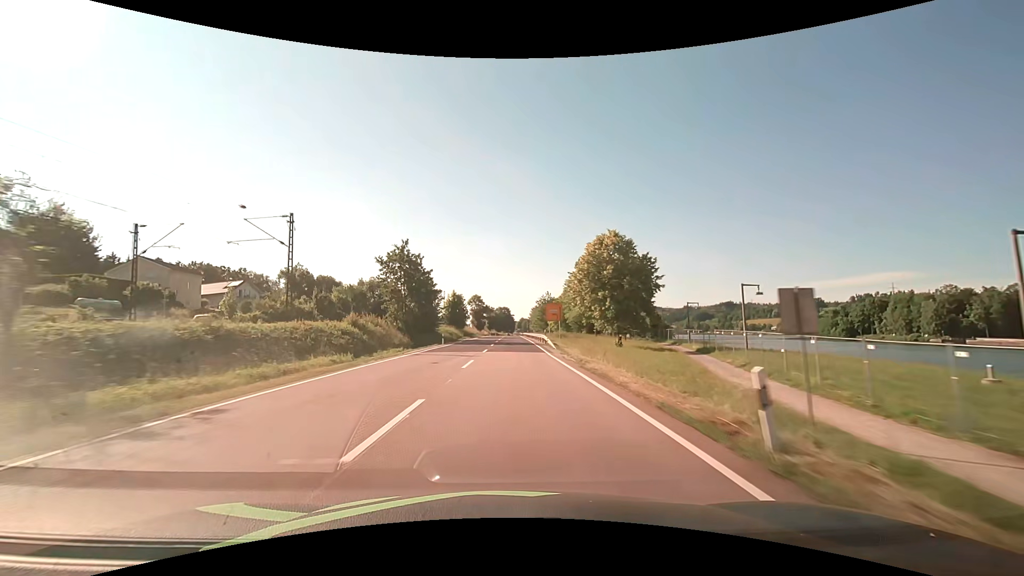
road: primary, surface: asphalt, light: Day
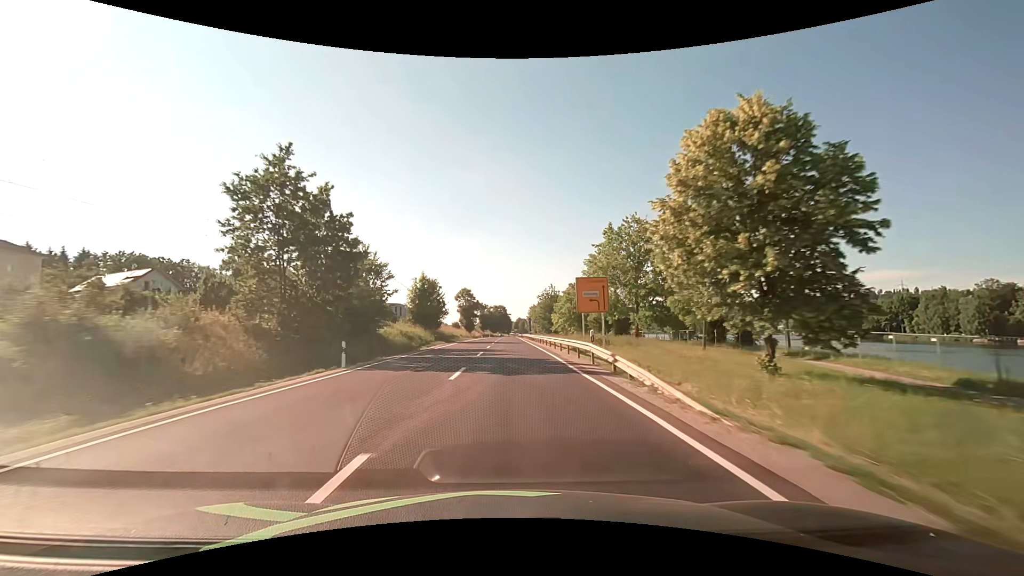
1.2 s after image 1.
(+0.1, +28.0) m; 0°
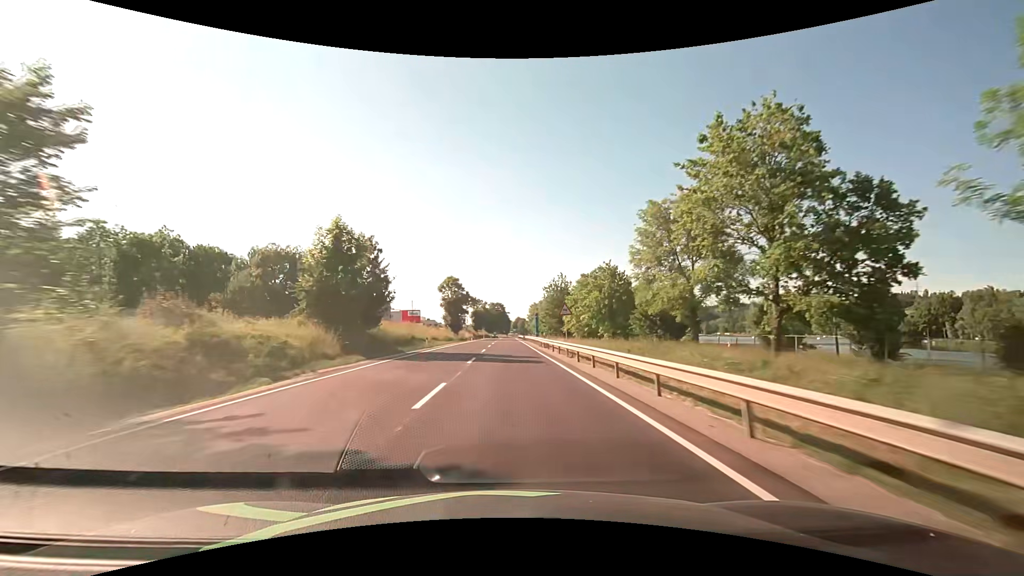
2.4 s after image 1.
(0.0, +29.0) m; 0°
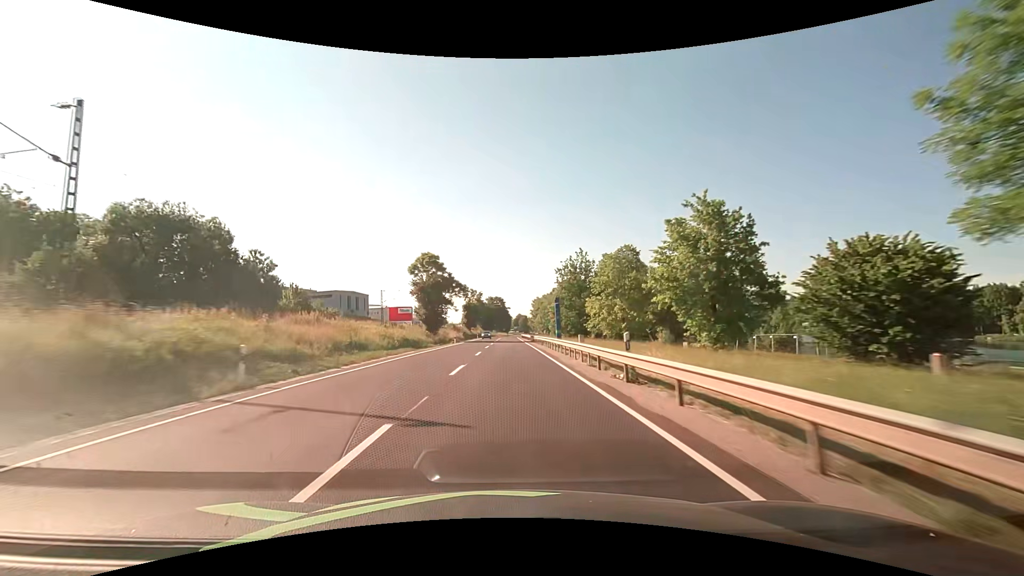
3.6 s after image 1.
(+0.1, +29.9) m; 0°
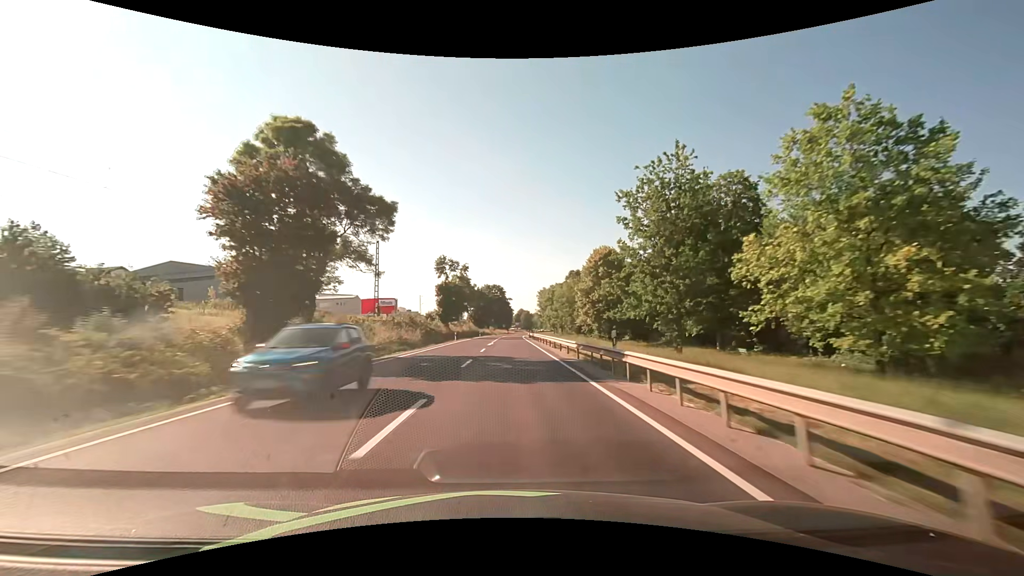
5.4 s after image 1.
(-0.2, +45.9) m; 0°
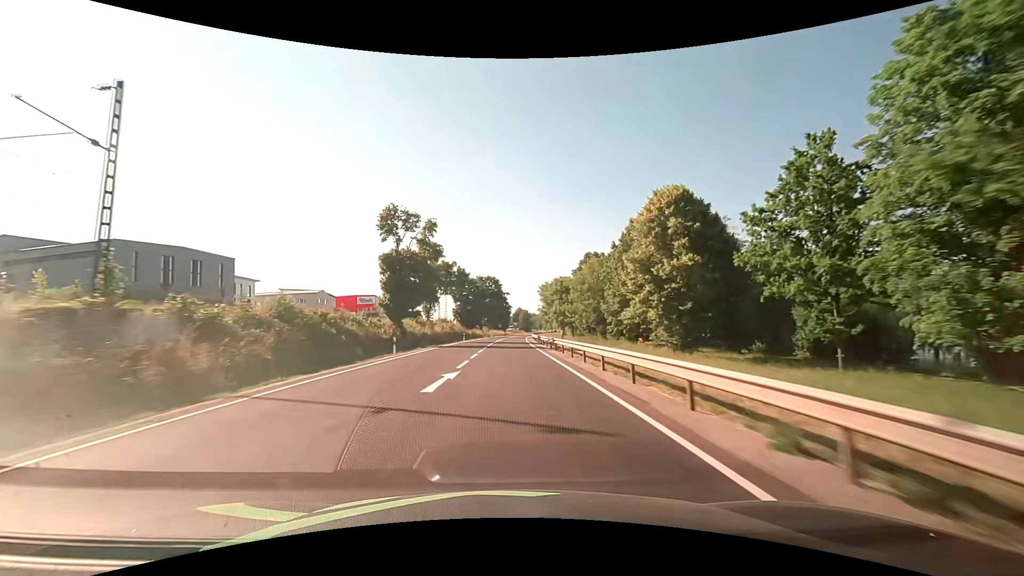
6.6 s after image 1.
(+0.1, +31.0) m; 0°
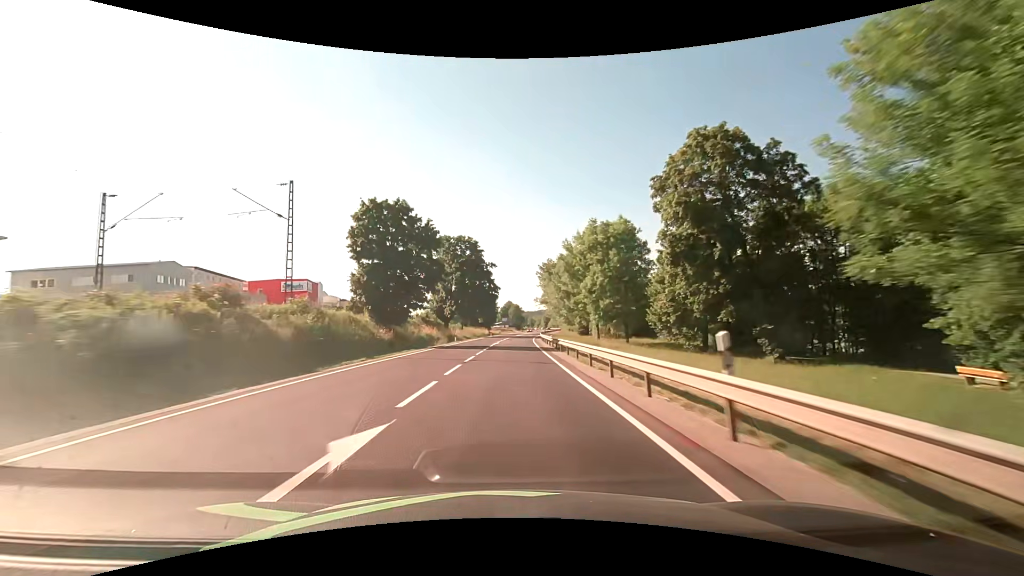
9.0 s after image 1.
(+0.4, +62.6) m; +1°
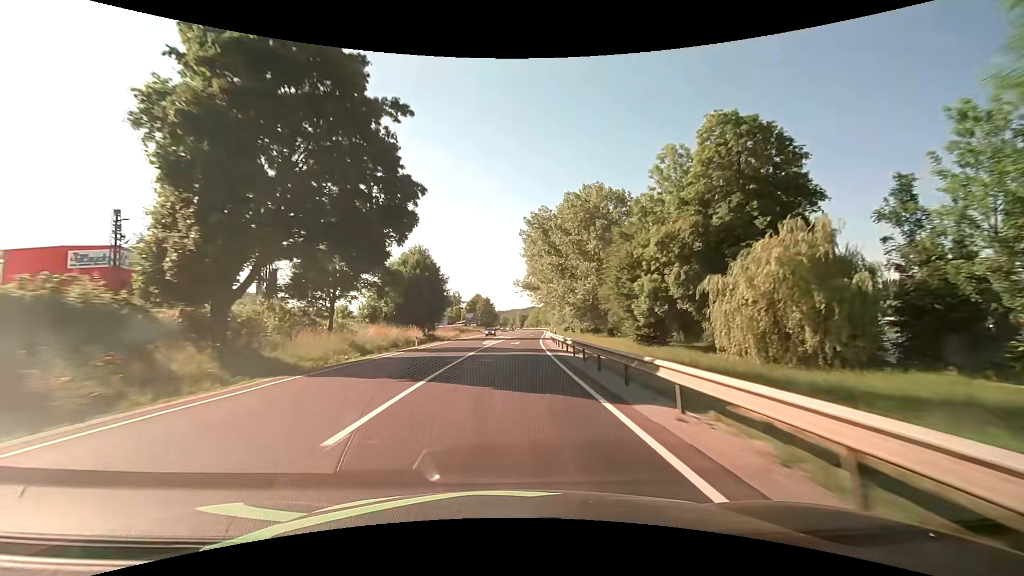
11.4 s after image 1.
(+1.3, +63.0) m; +3°
(0, +10) (0, +20) (+1, +30) (+1, +40) (+1, +50) (+2, +60) (+3, +70) (+4, +80) (+4, +90) (+5, +100) m
